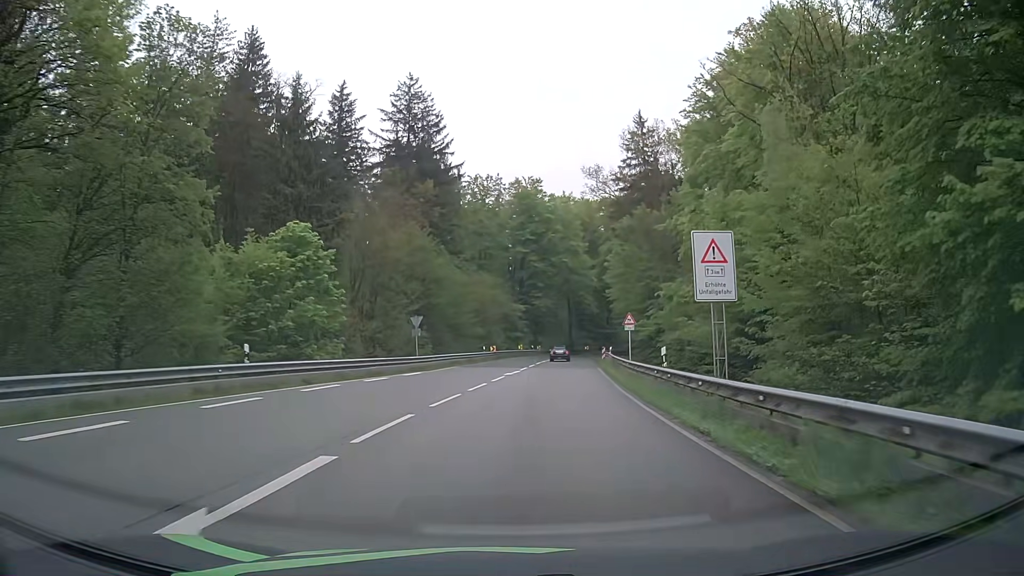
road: secondary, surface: asphalt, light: Day
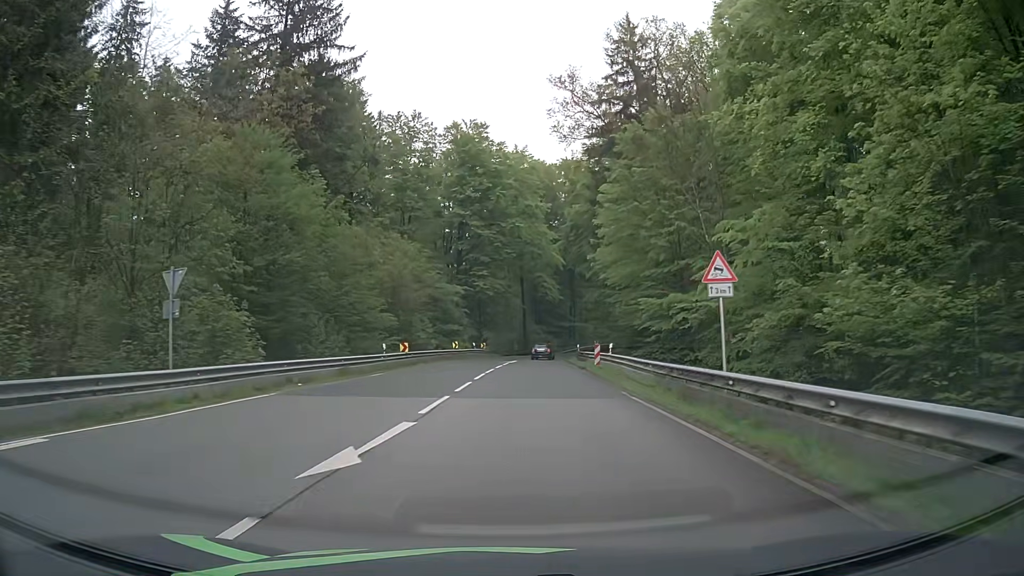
(+1.1, +26.4) m; +4°
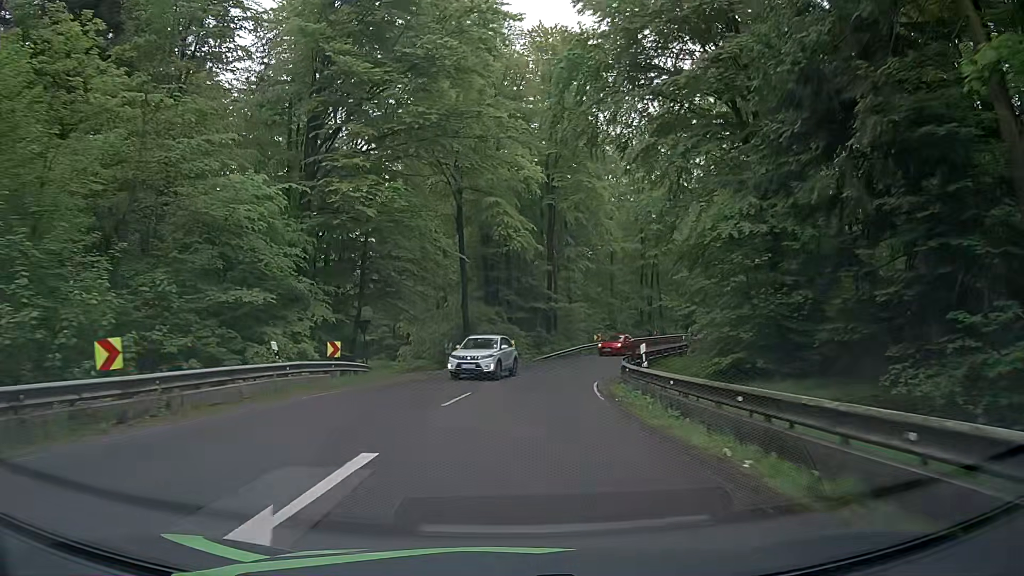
(+1.4, +42.9) m; +4°
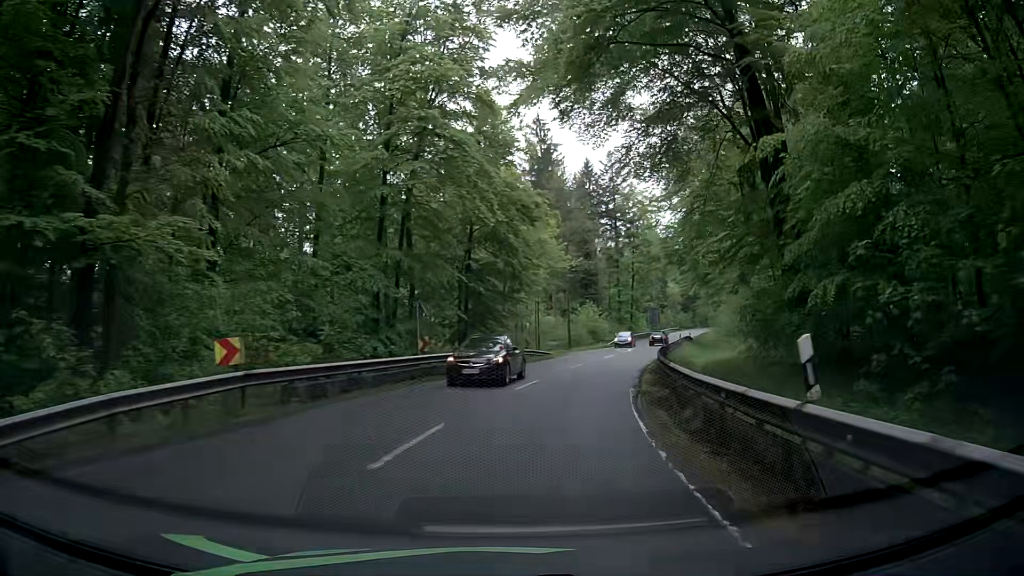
(+5.6, +39.2) m; +24°
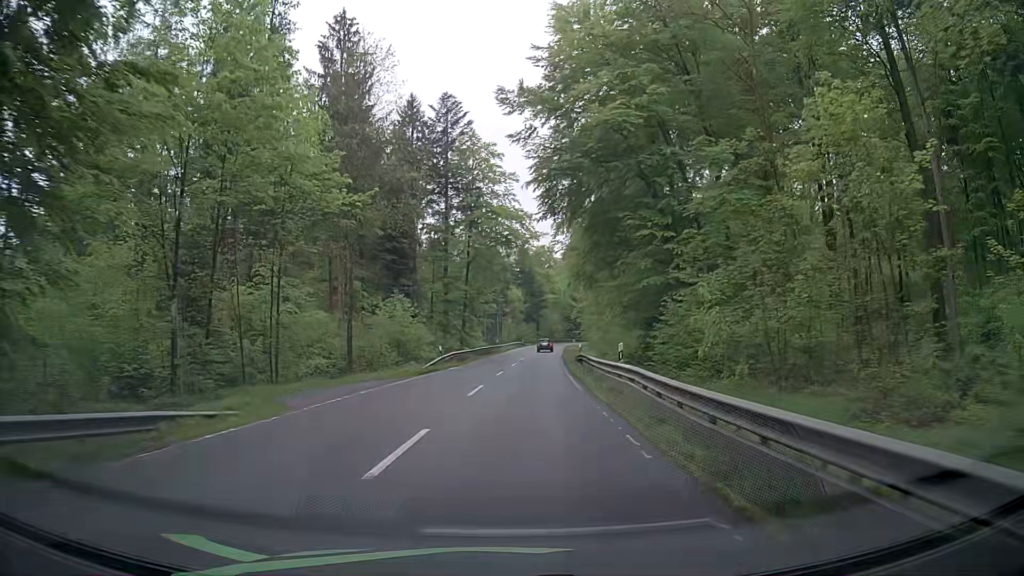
(+4.9, +33.3) m; +16°
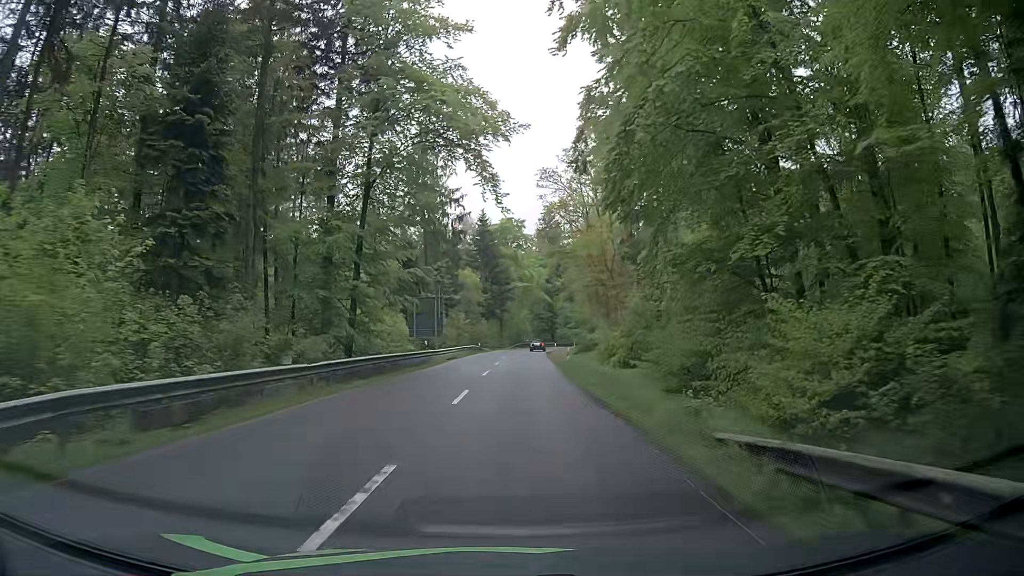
(+0.6, +37.0) m; +2°
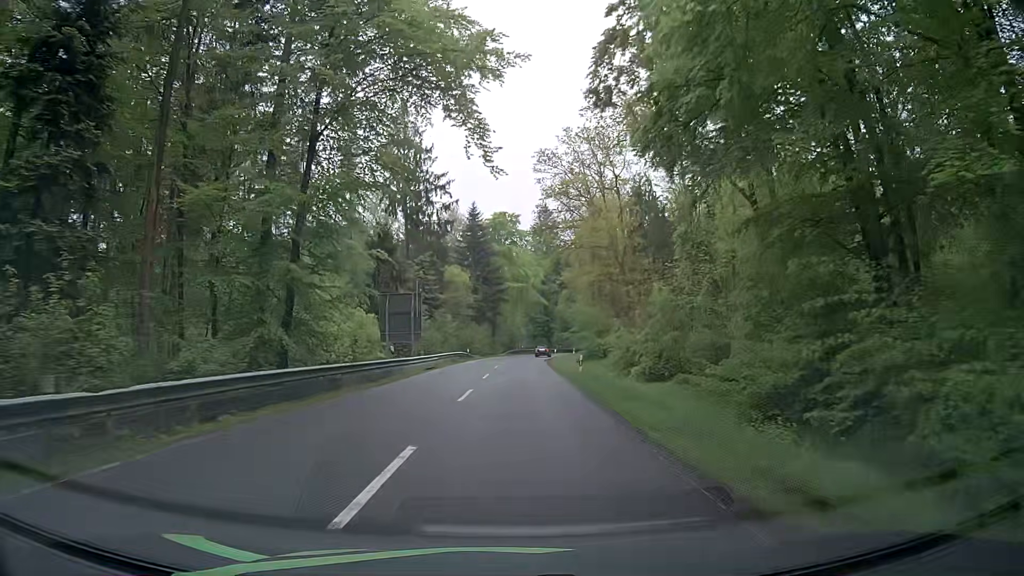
(0.0, +9.6) m; 0°
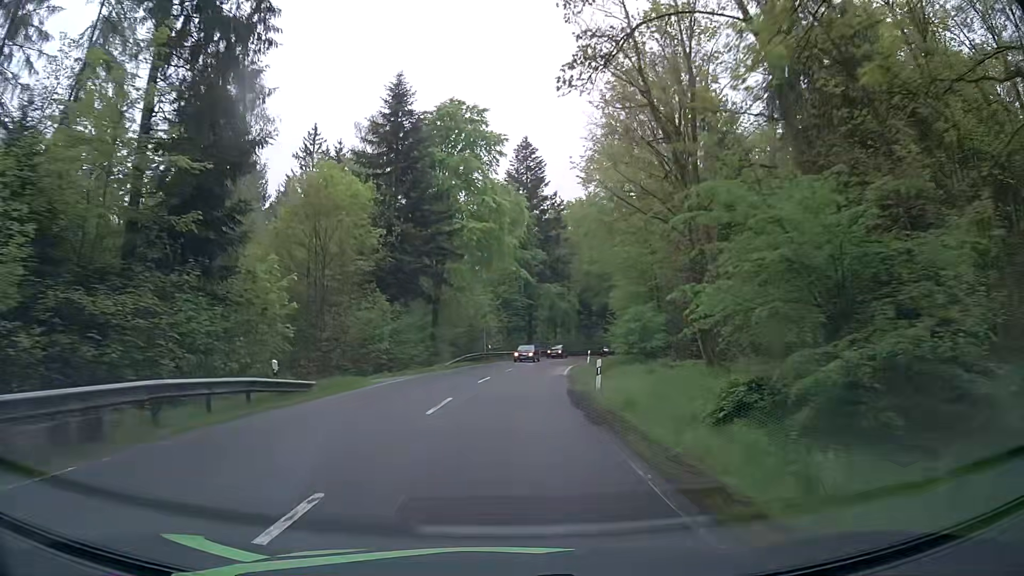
(+1.6, +47.4) m; +3°
(0, +10) (0, +20) (+1, +30) (+2, +40) (+3, +50) (+5, +60) (+7, +69) (+10, +79) (+13, +89) (+16, +98) m
